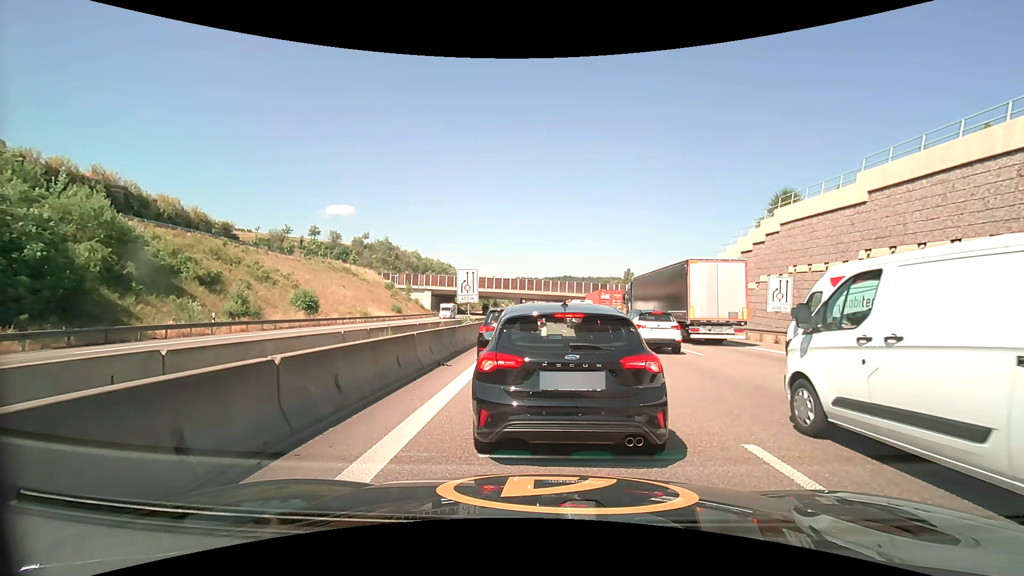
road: motorway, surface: asphalt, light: Day
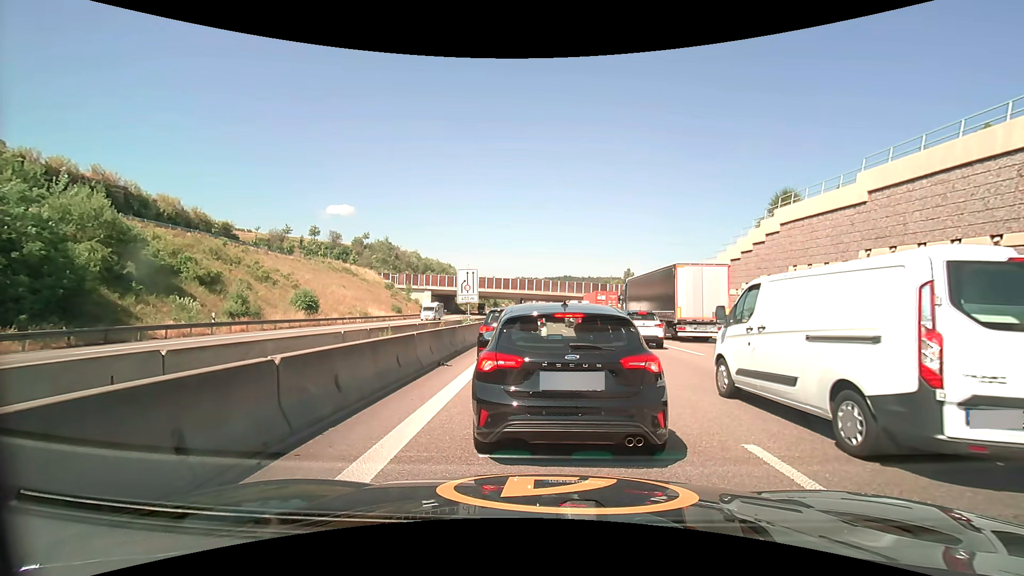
(0.0, 0.0) m; 0°
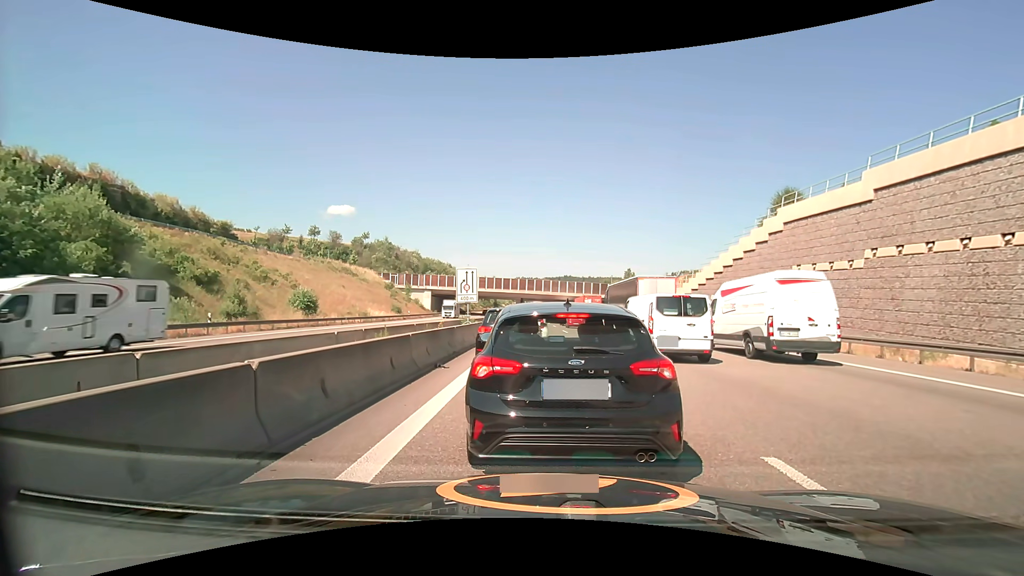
(0.0, +0.4) m; 0°
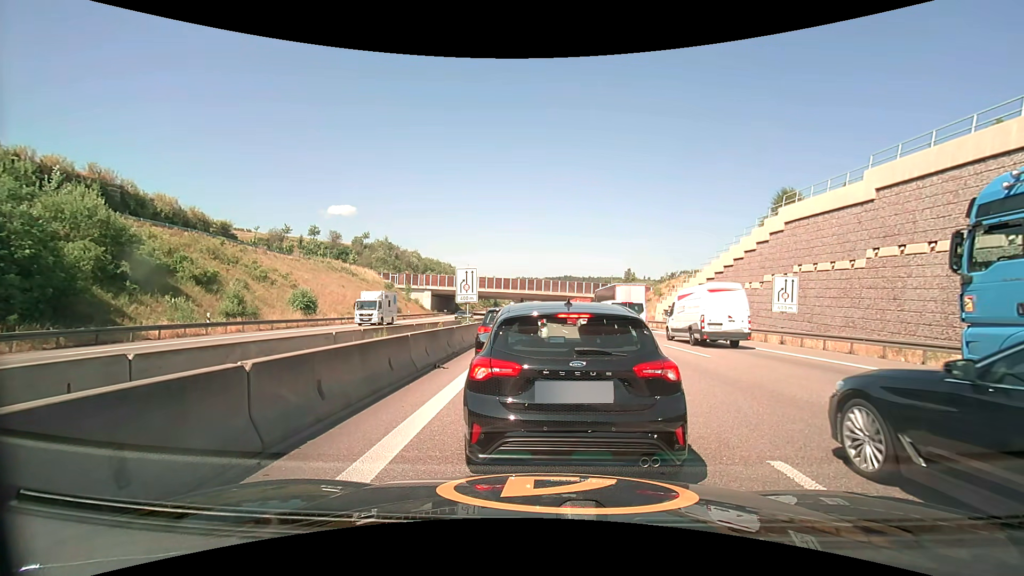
(0.0, +0.2) m; 0°
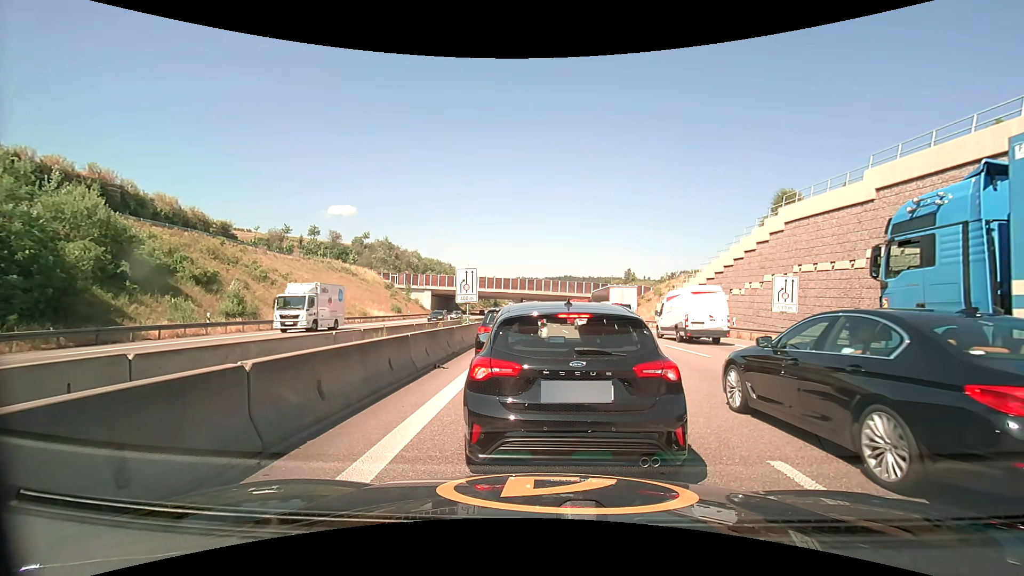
(0.0, 0.0) m; 0°
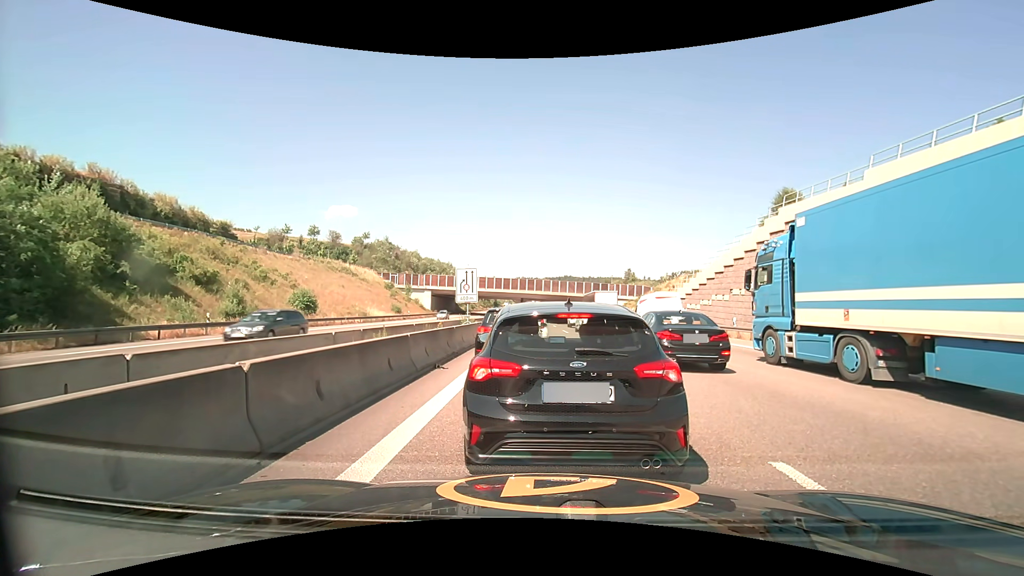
(0.0, 0.0) m; 0°
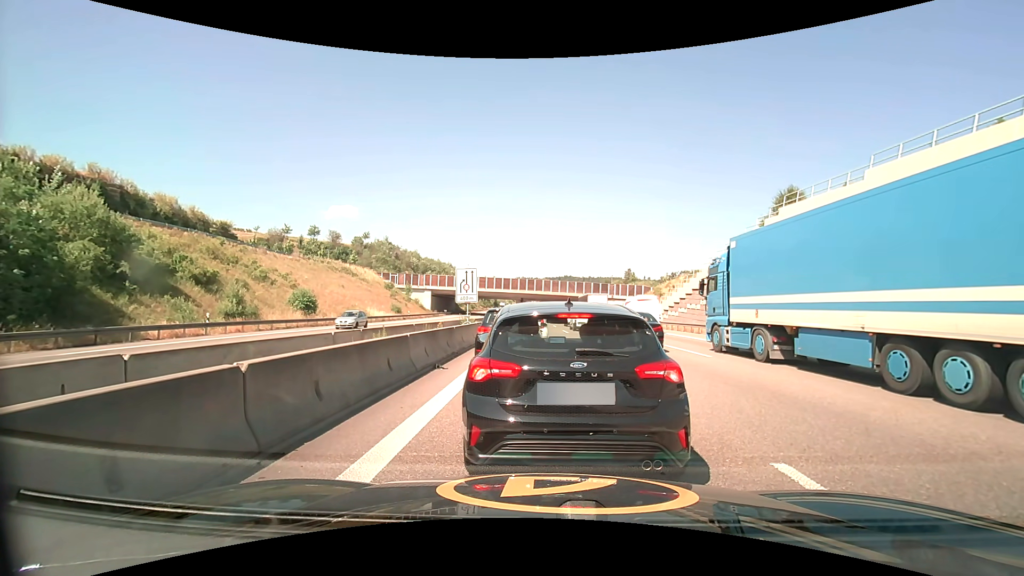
(0.0, 0.0) m; 0°
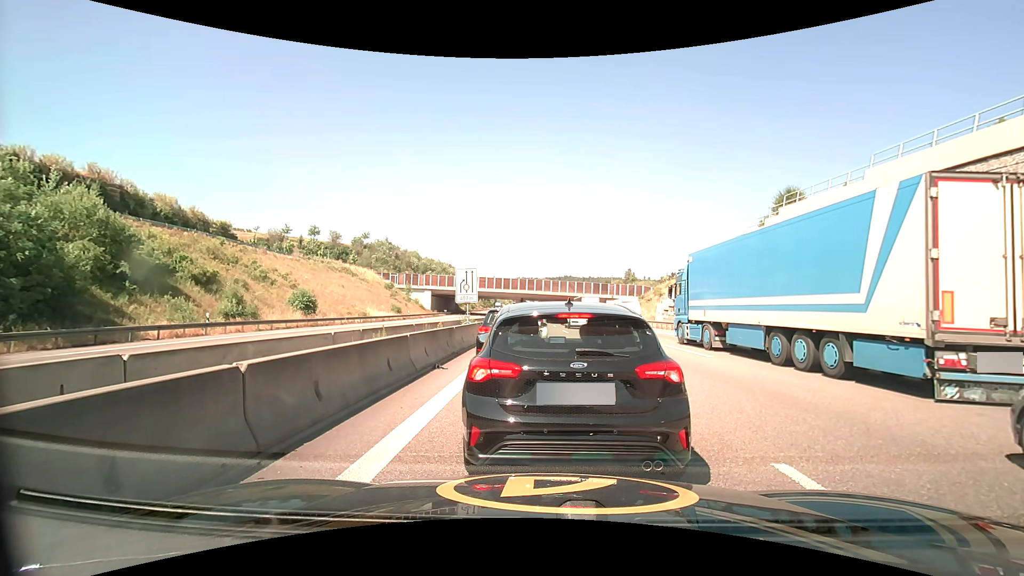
(0.0, 0.0) m; 0°
(0, +10) (0, +20) (0, +30) (+1, +40) (+1, +50) (+1, +60) (+1, +70) (+1, +80) (+1, +90) (+1, +100) m
